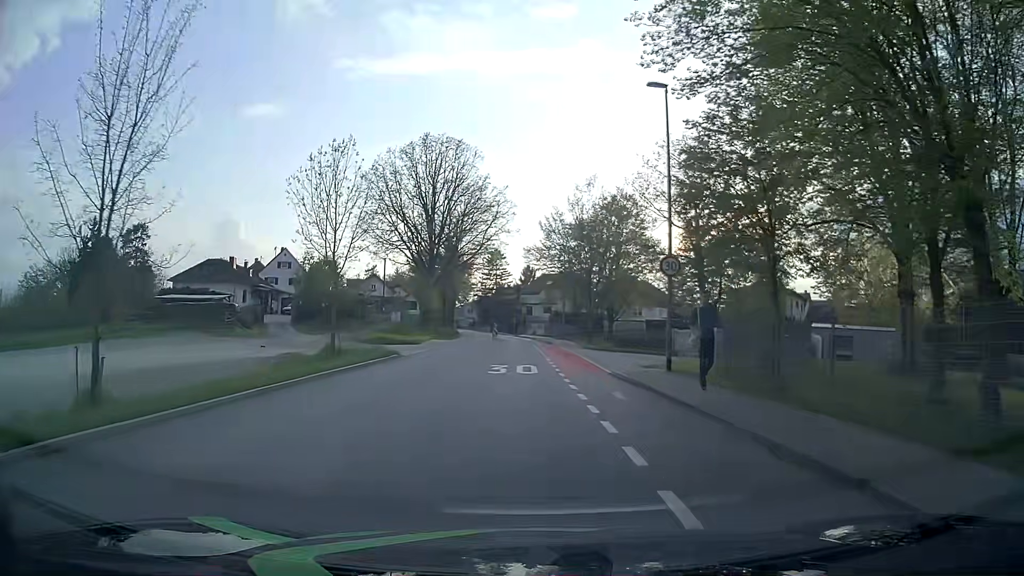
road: tertiary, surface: asphalt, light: Day
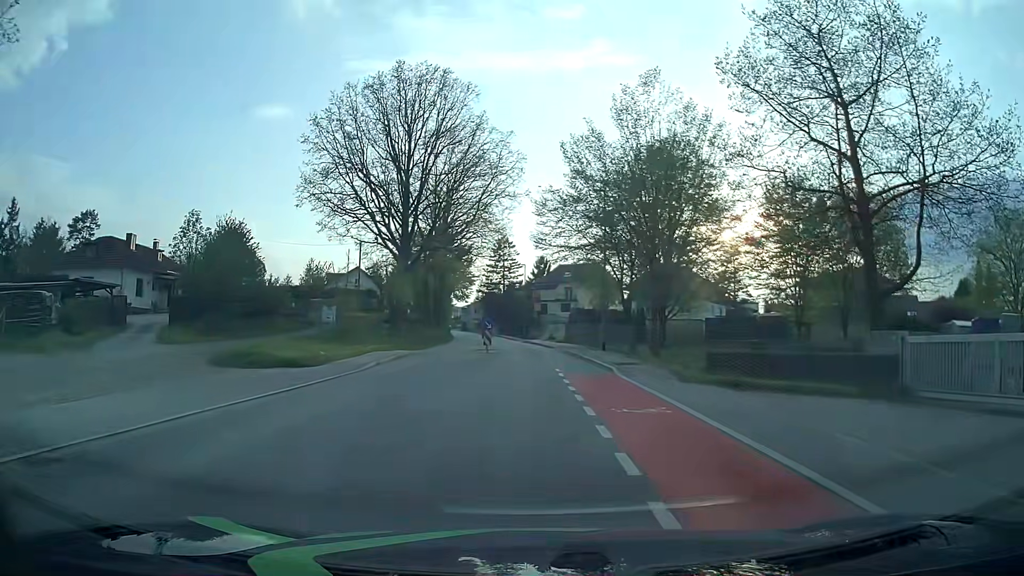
(-0.1, +24.3) m; -1°
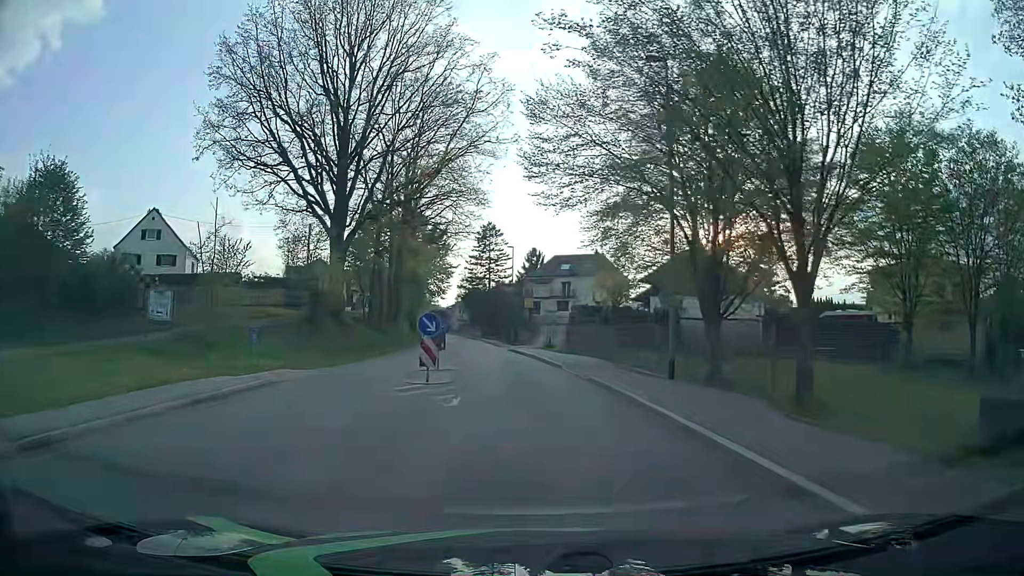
(+0.1, +18.1) m; +1°
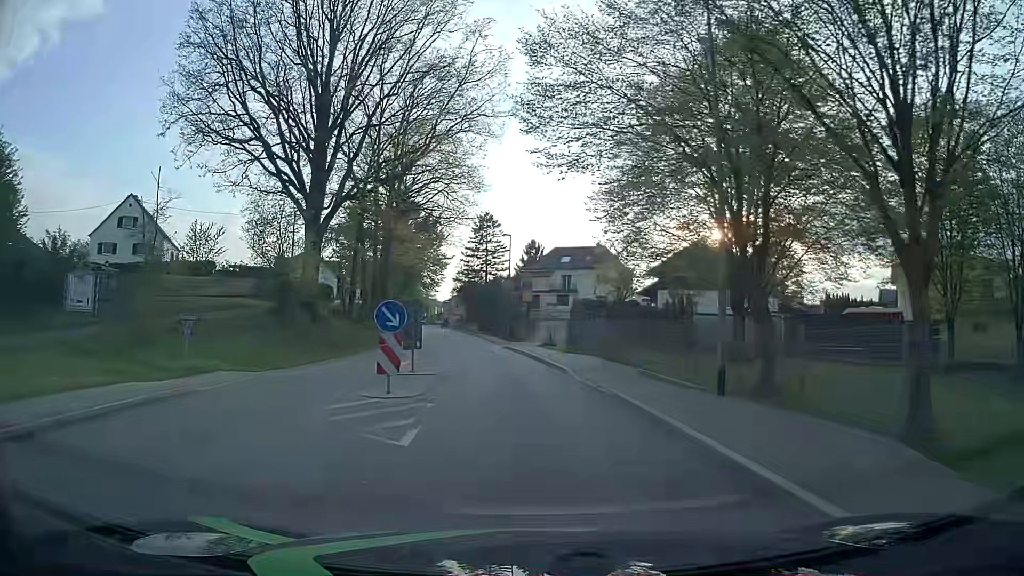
(0.0, +4.5) m; +1°
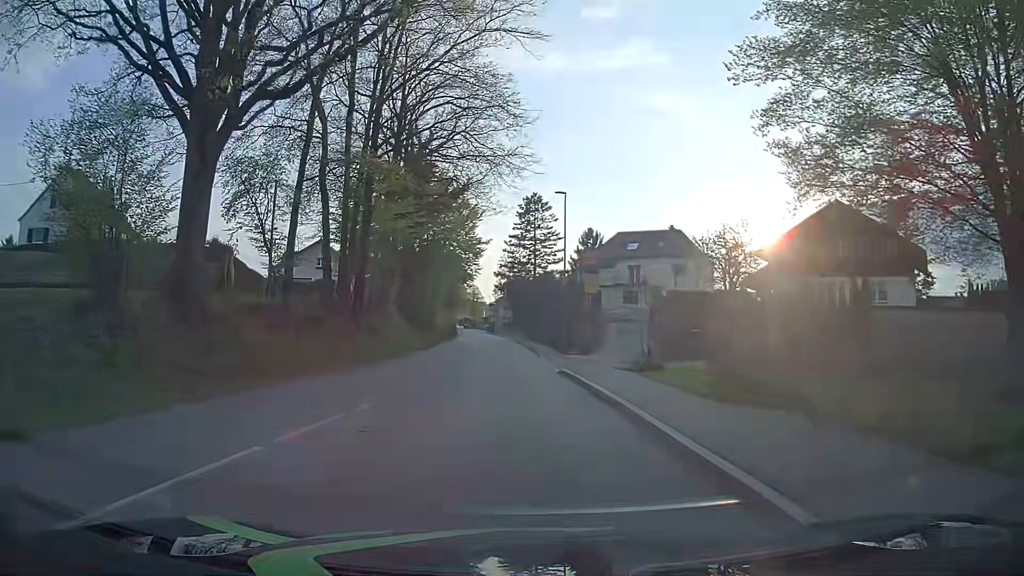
(-0.8, +17.9) m; -5°
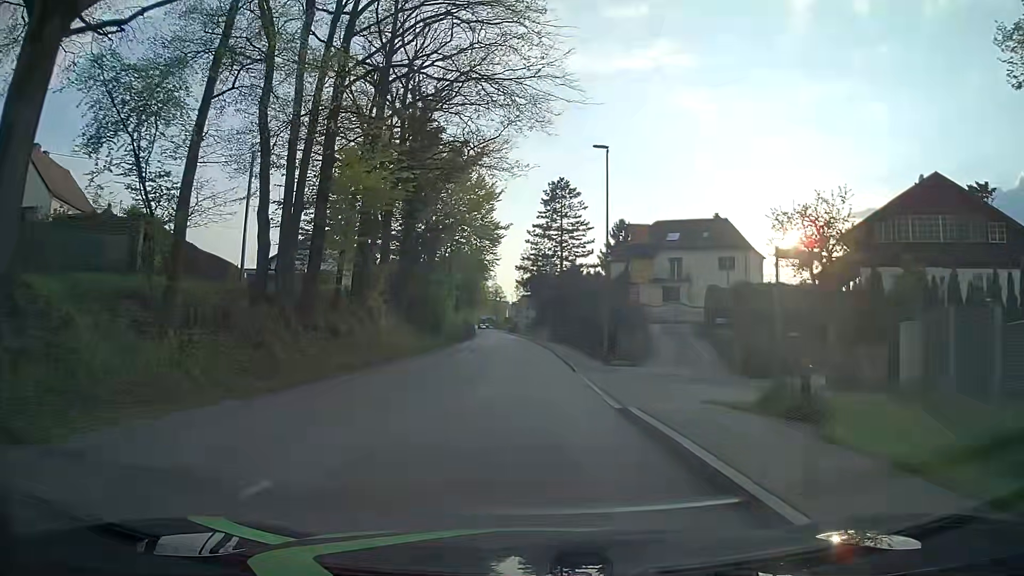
(-0.1, +9.2) m; -1°
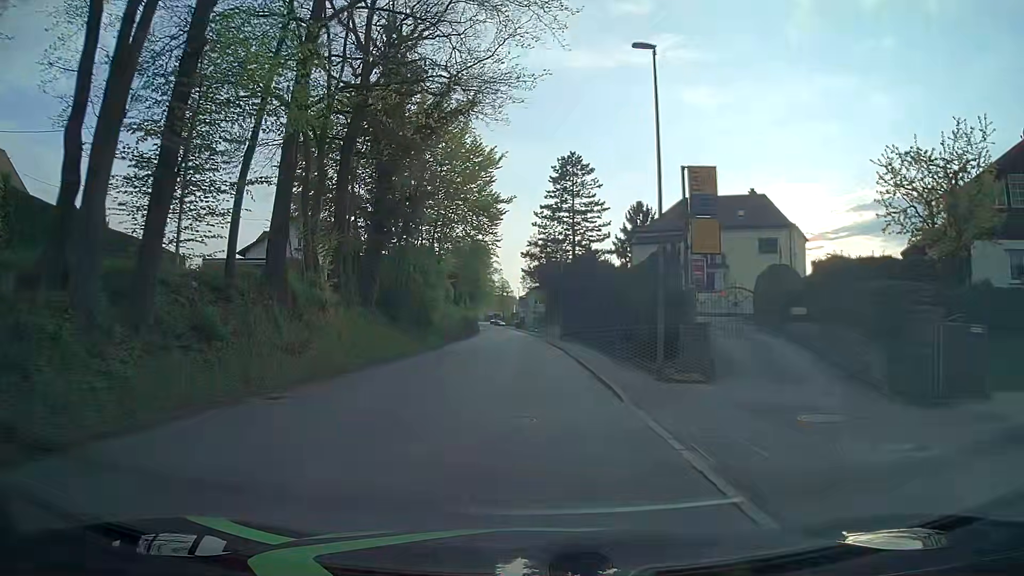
(-0.1, +9.4) m; -1°
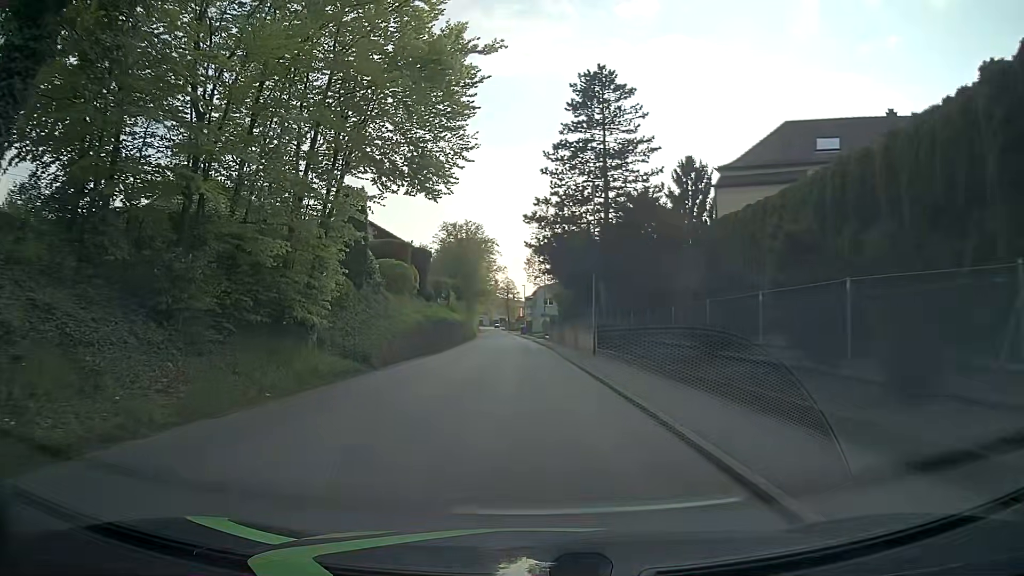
(+0.1, +23.8) m; 0°
(0, +10) (0, +20) (0, +30) (-1, +40) (-1, +50) (-1, +60) (-2, +70) (-2, +80) (-3, +90) (-4, +100) m
